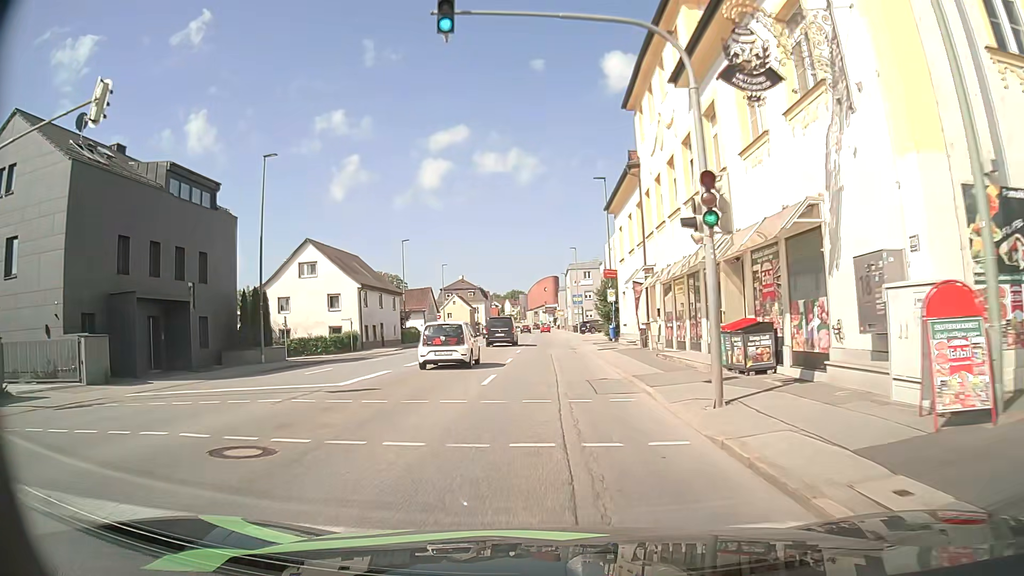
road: tertiary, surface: asphalt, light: Day
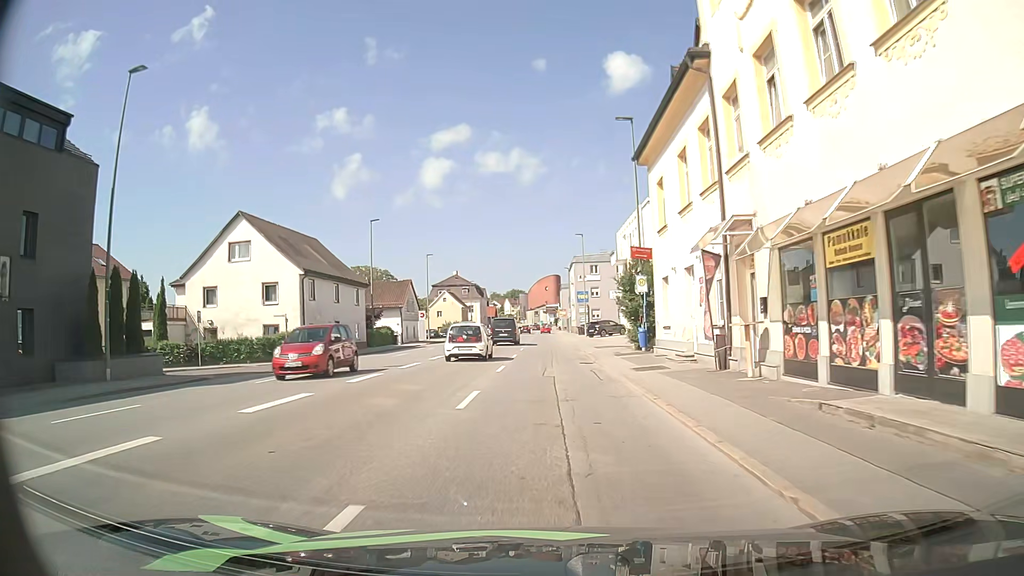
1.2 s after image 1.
(-0.1, +13.0) m; 0°
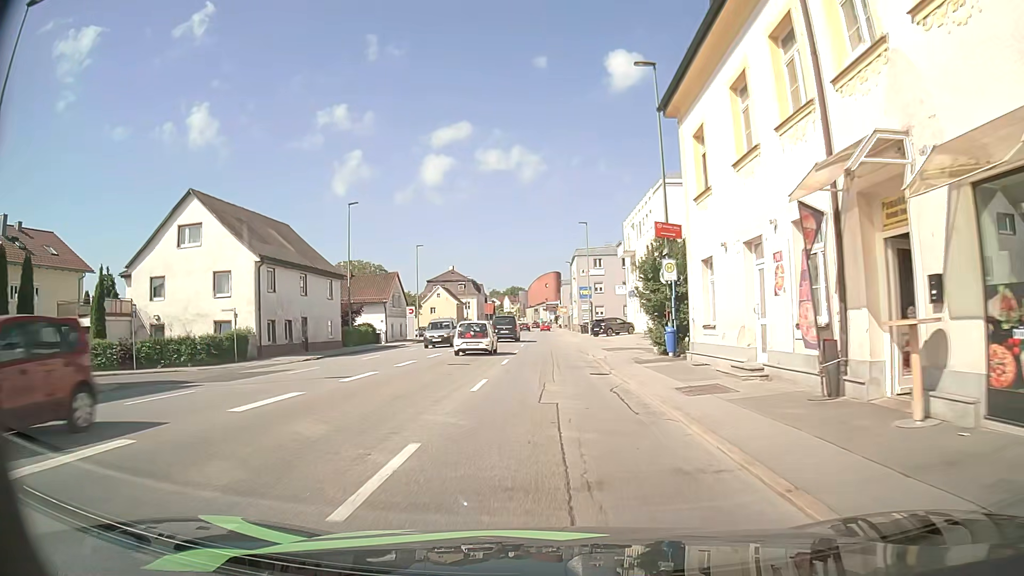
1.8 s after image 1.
(0.0, +6.5) m; 0°
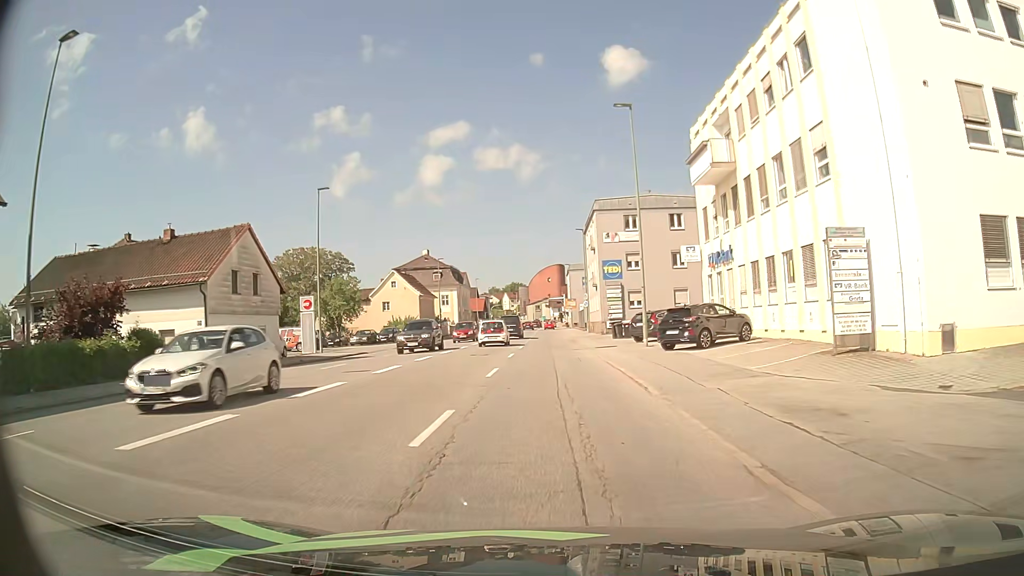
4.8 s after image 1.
(0.0, +33.3) m; 0°
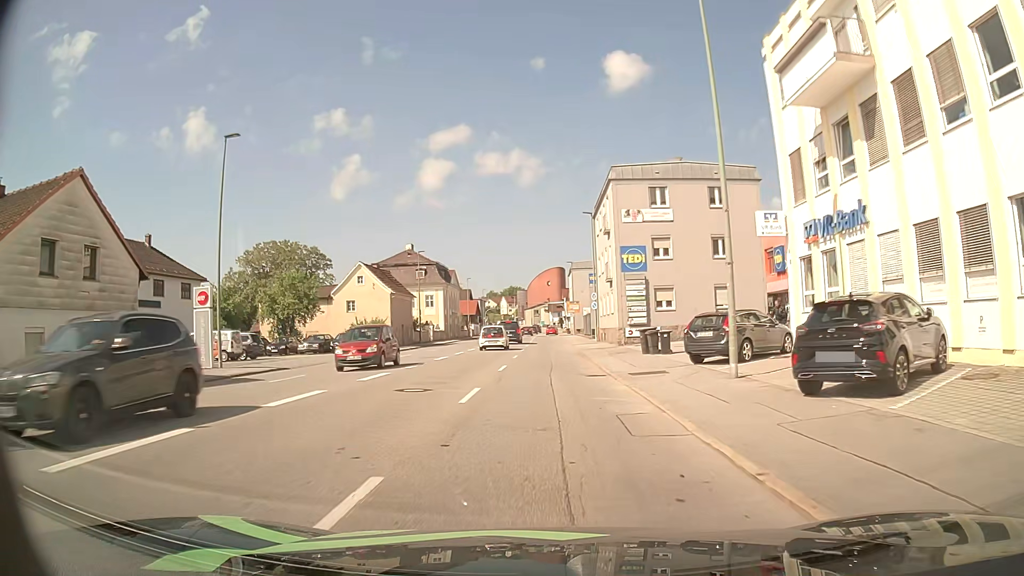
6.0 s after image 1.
(0.0, +13.4) m; 0°
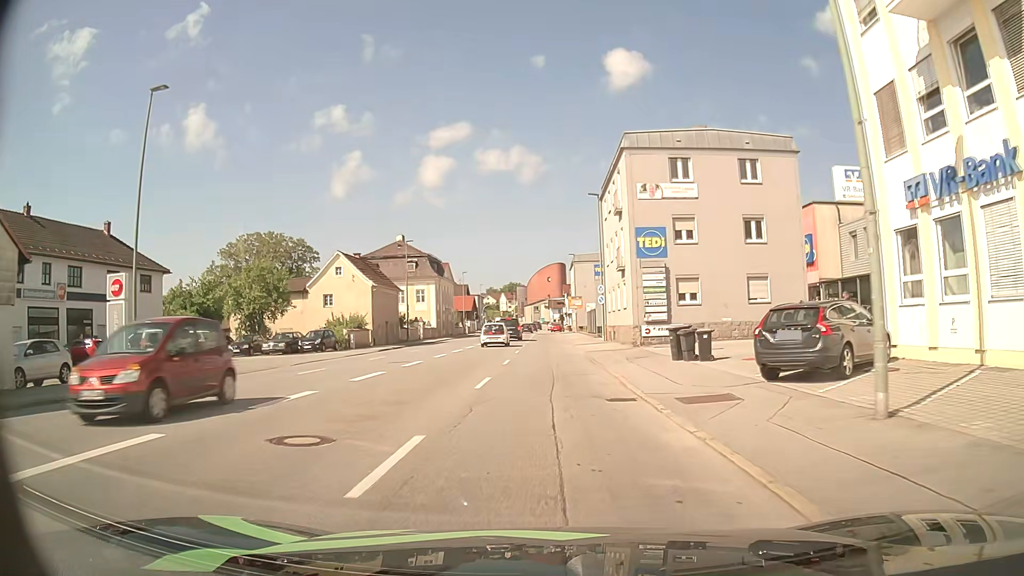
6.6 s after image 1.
(0.0, +6.7) m; 0°
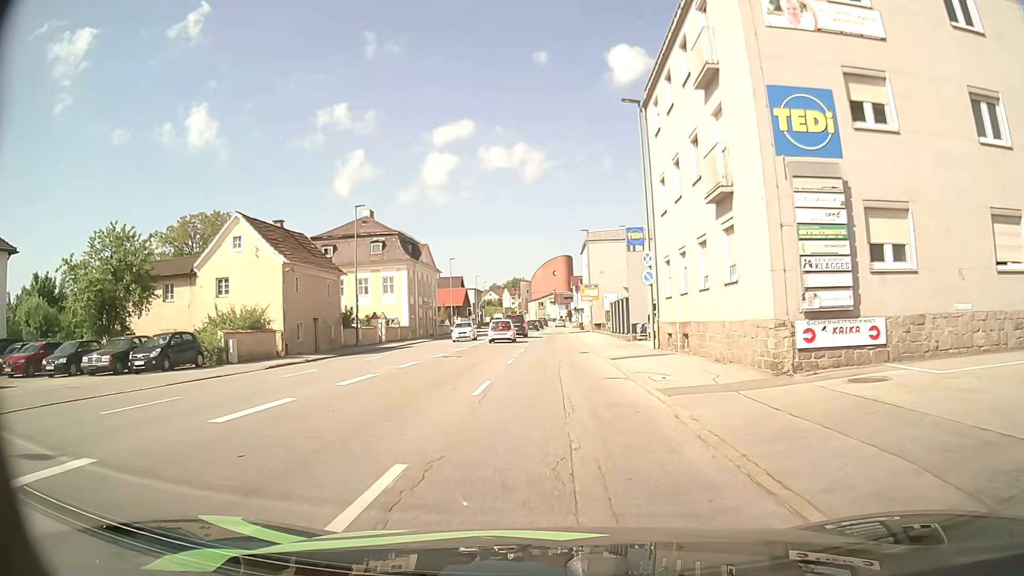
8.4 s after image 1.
(-0.1, +19.9) m; 0°
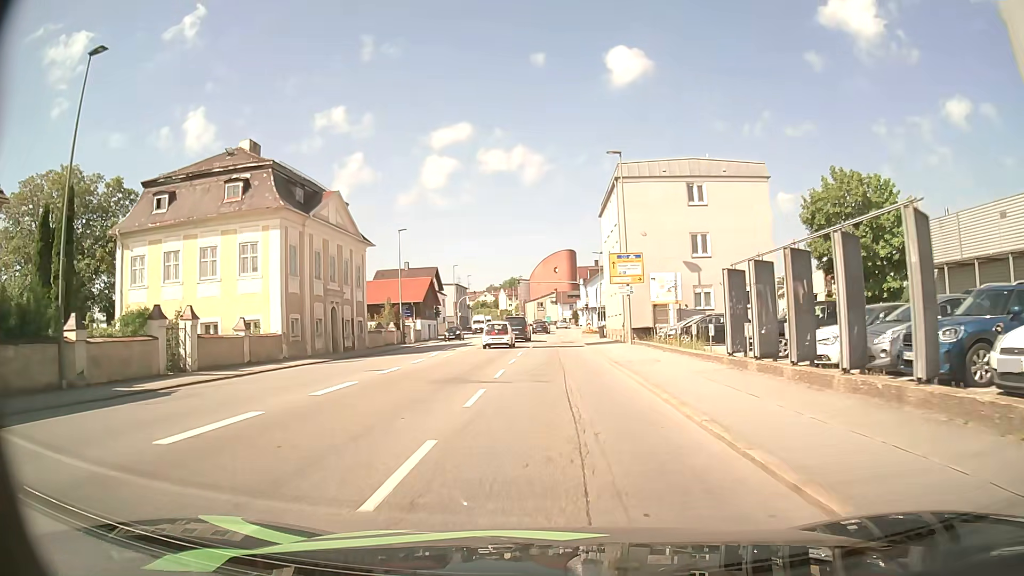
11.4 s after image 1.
(0.0, +31.6) m; 0°
(0, +10) (0, +20) (0, +30) (0, +40) (0, +50) (+1, +60) (+1, +70) (+1, +80) (+2, +90) (+2, +100) m
